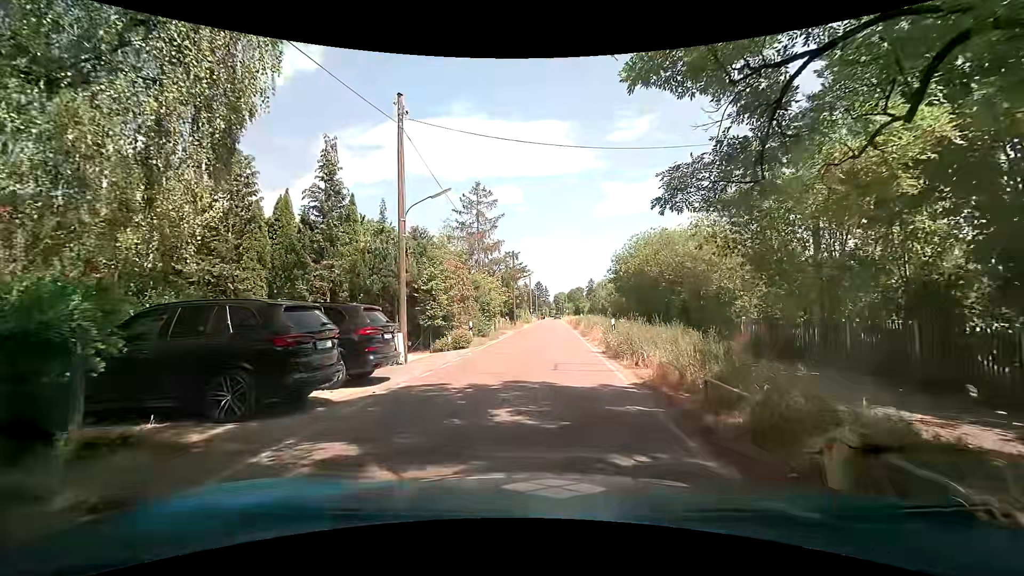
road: unclassified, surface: asphalt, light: Day
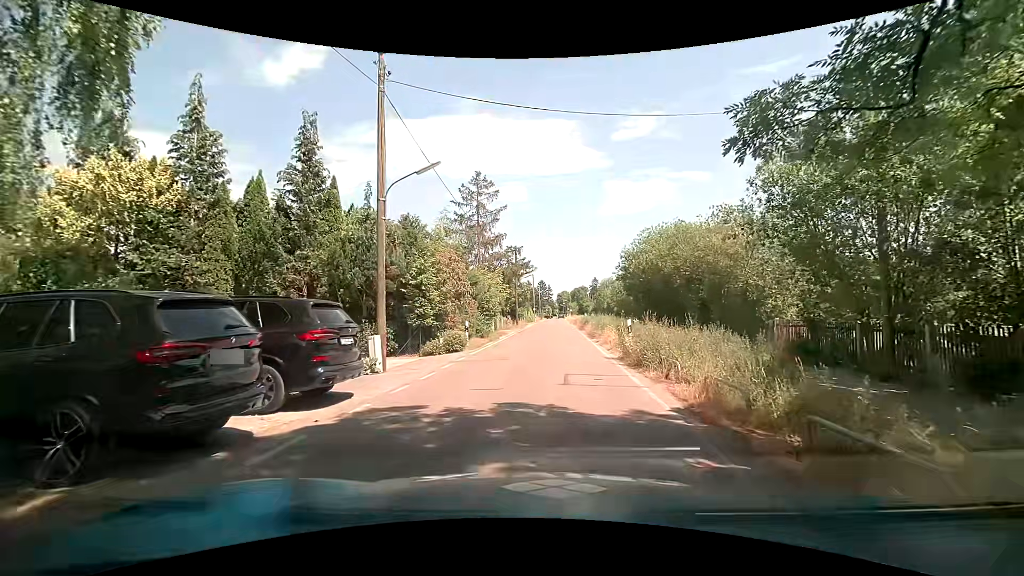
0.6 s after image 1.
(-0.1, +2.7) m; -1°
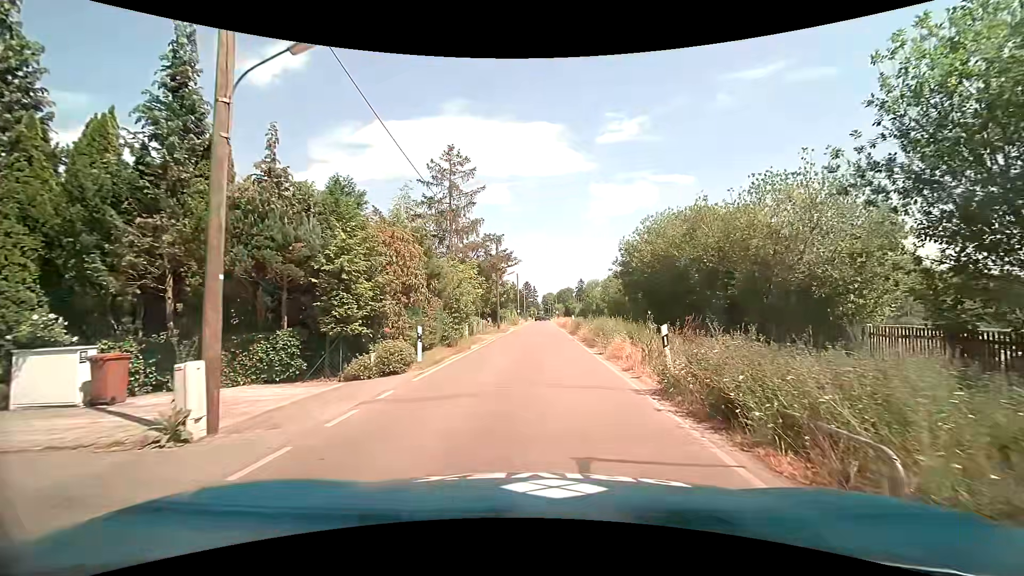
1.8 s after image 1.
(0.0, +6.5) m; +2°
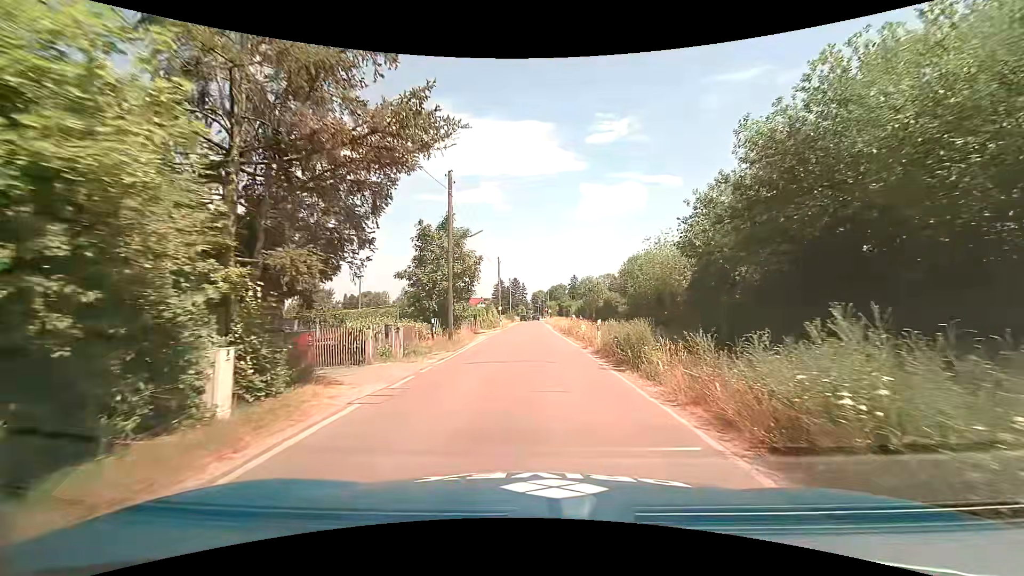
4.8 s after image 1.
(+0.1, +22.1) m; 0°
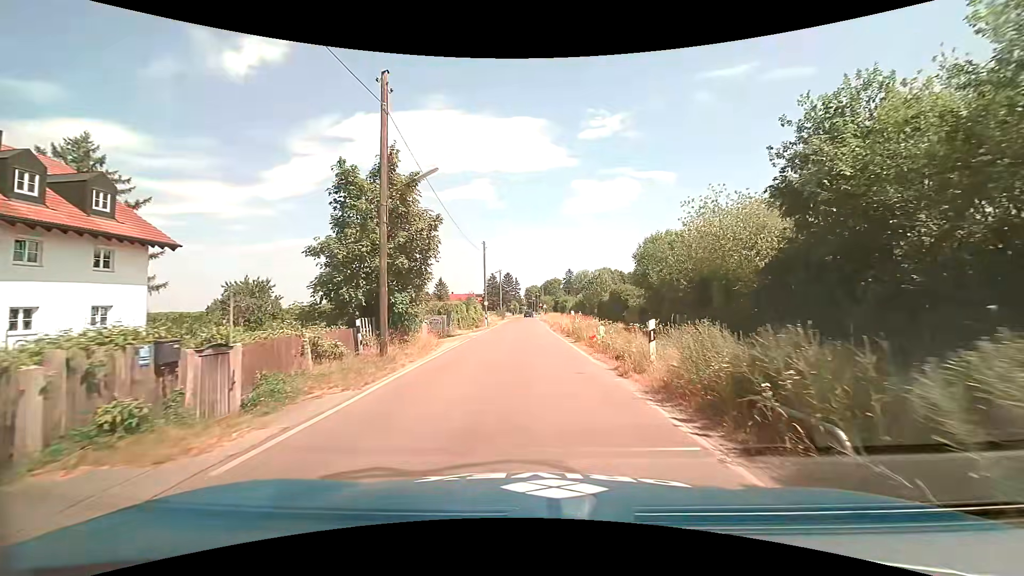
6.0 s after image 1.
(+0.1, +9.9) m; +1°
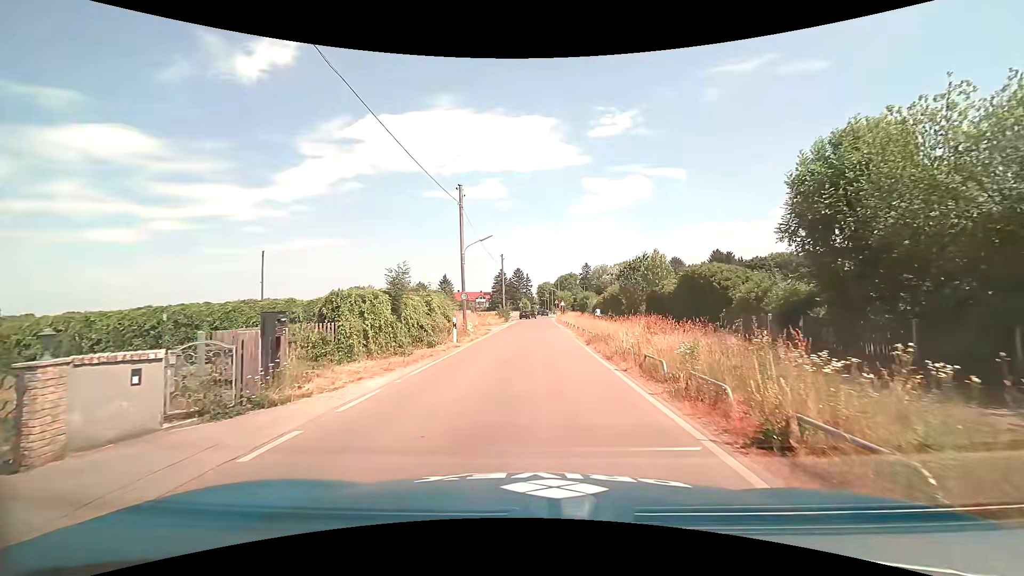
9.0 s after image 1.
(-0.1, +21.6) m; -1°
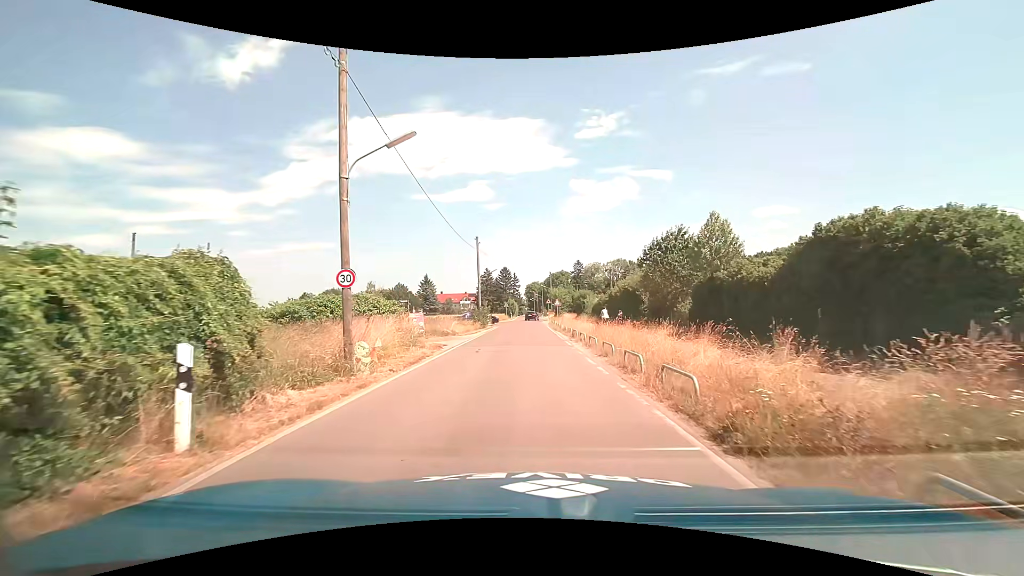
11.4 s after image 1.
(+0.2, +15.5) m; +2°
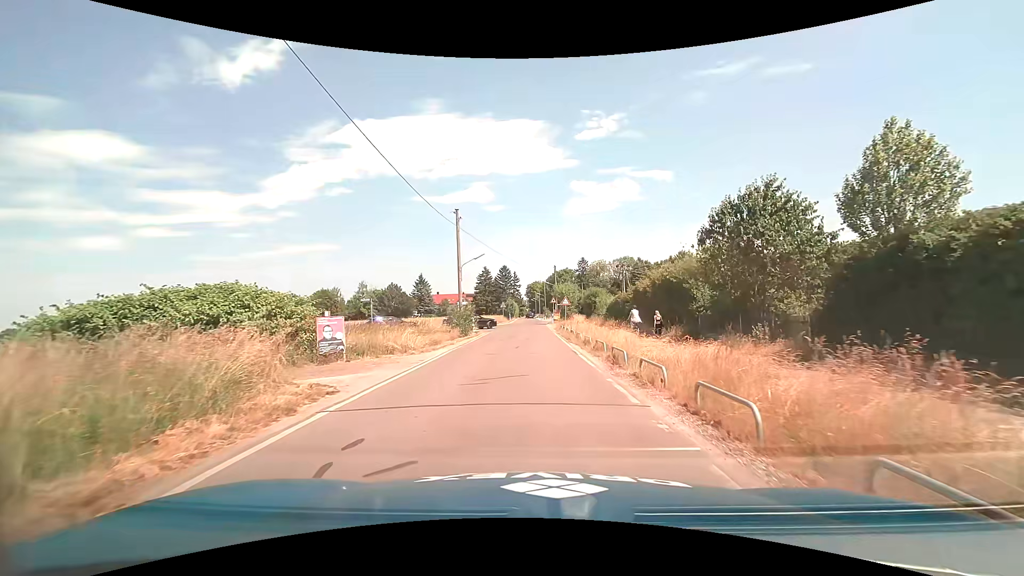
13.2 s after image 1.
(-0.1, +12.6) m; -1°
(0, +10) (0, +20) (0, +30) (0, +40) (0, +50) (0, +60) (0, +70) (0, +80) (0, +90) (-1, +100) m
